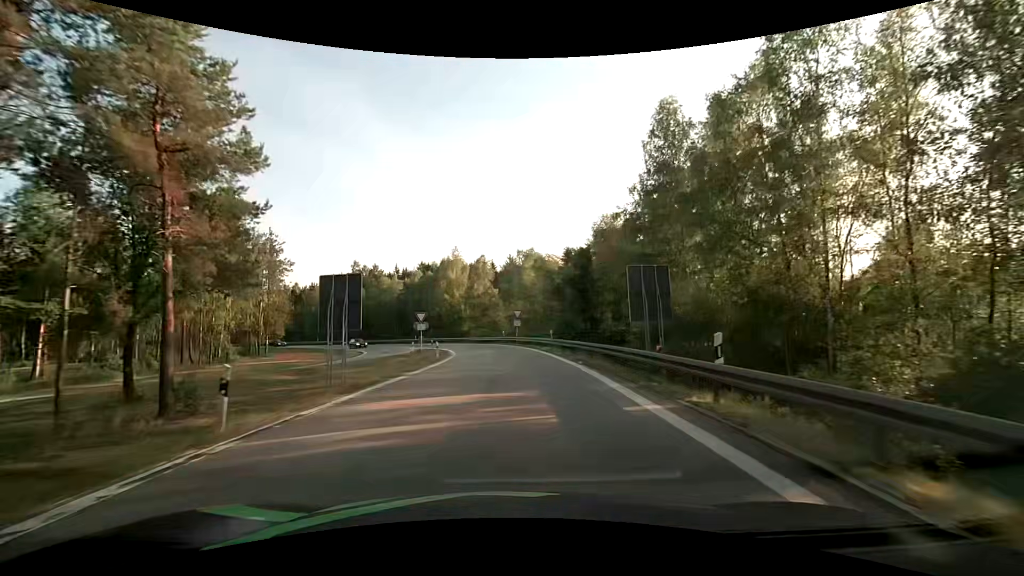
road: motorway_link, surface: asphalt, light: Day
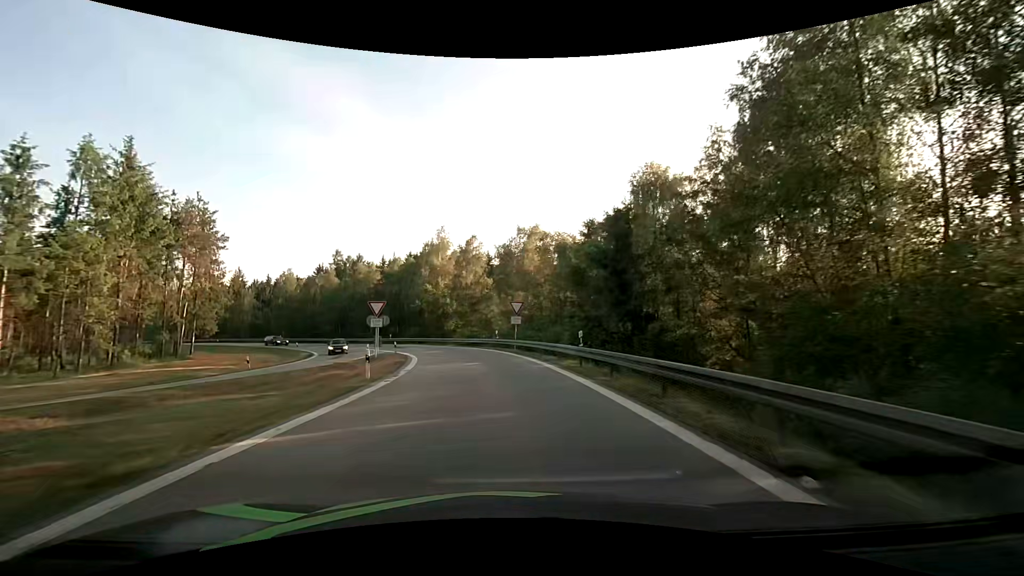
(+0.1, +14.9) m; +1°
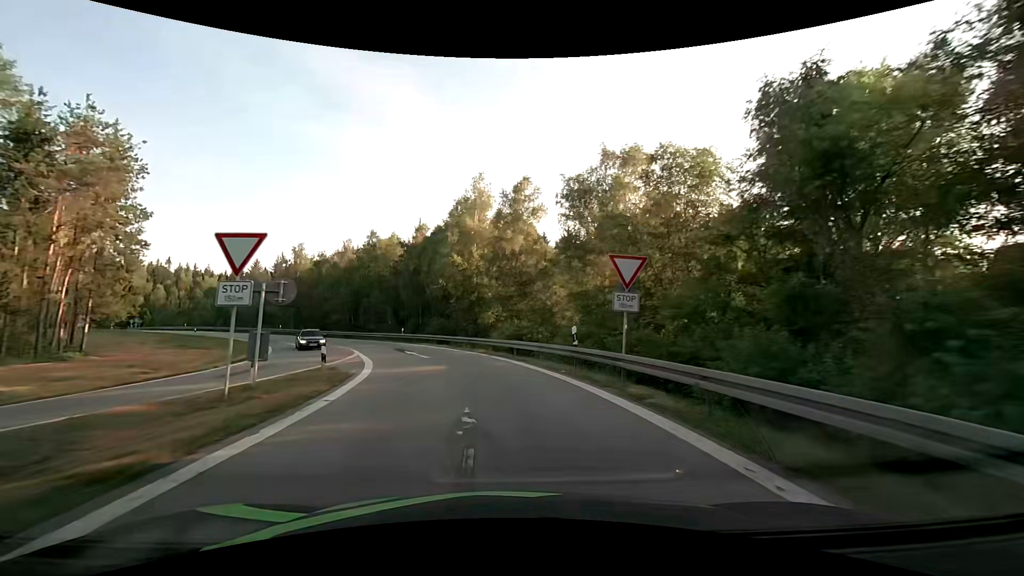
(-1.1, +22.1) m; -6°
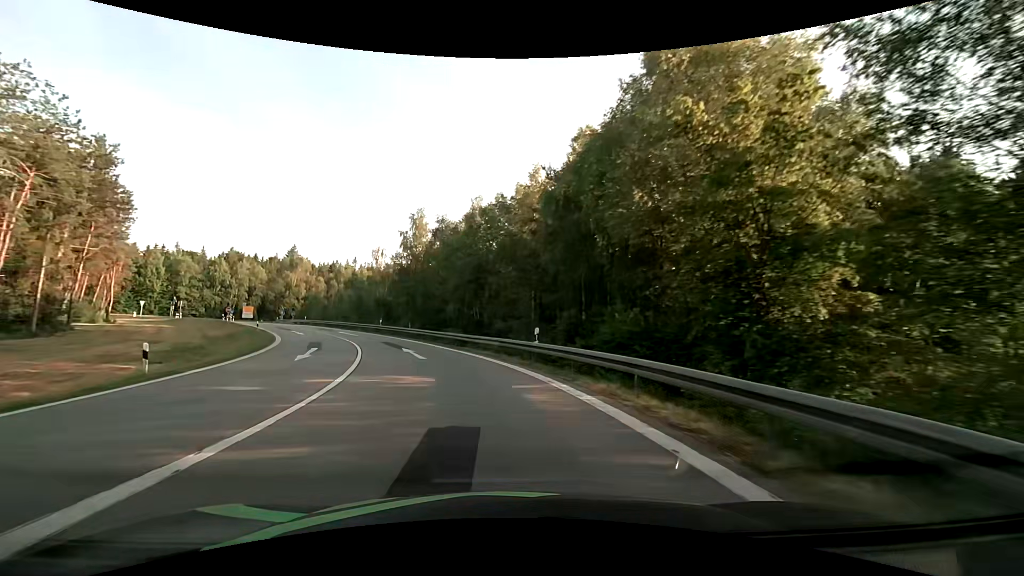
(-4.2, +28.7) m; -19°
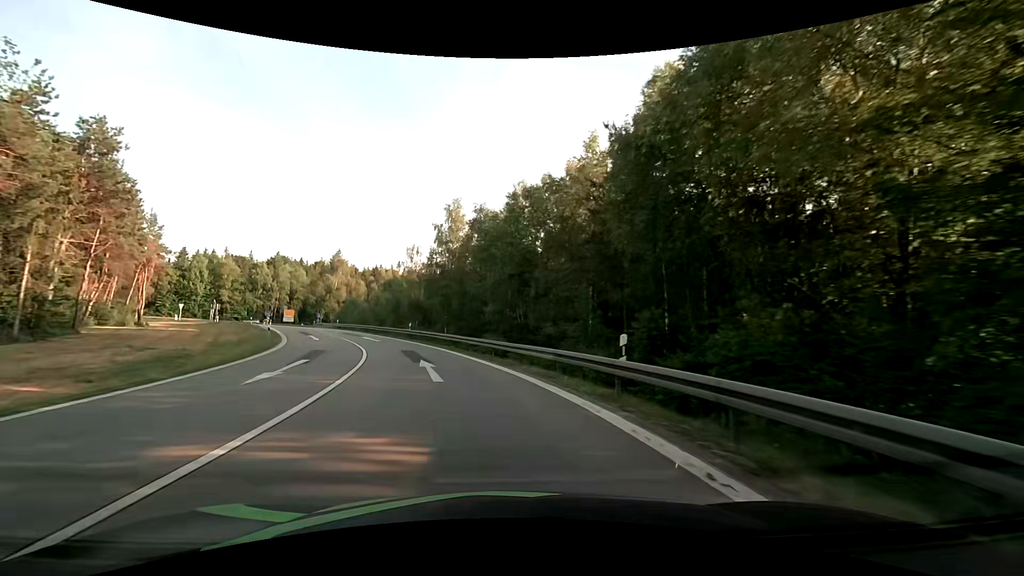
(-0.3, +7.2) m; -5°
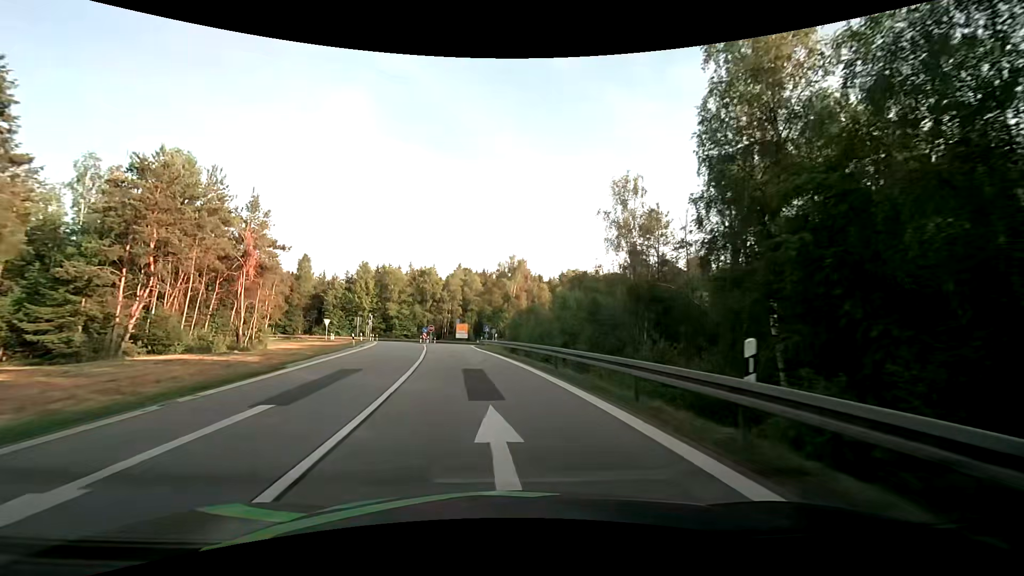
(-8.0, +33.6) m; -22°
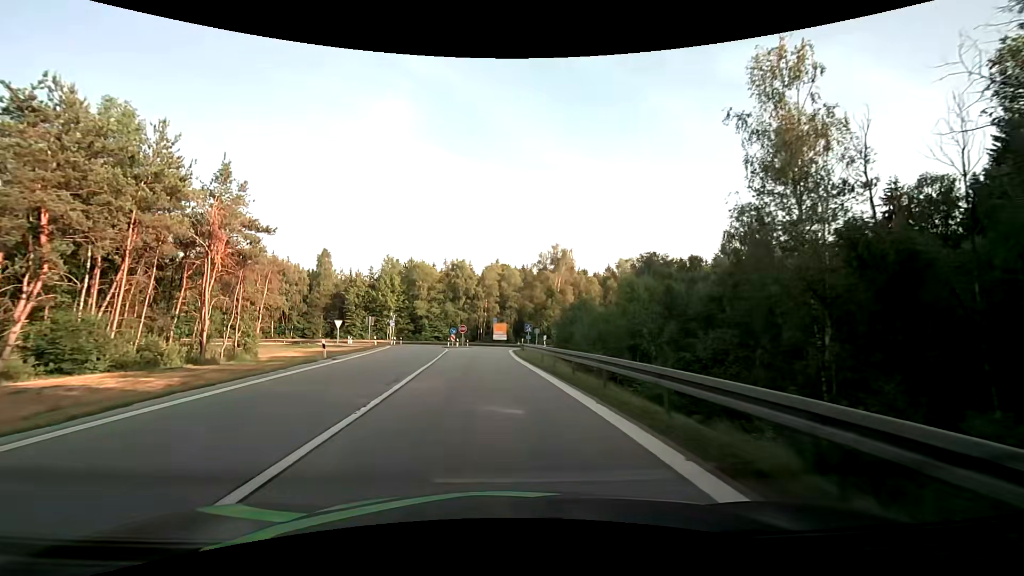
(-0.5, +13.9) m; -5°
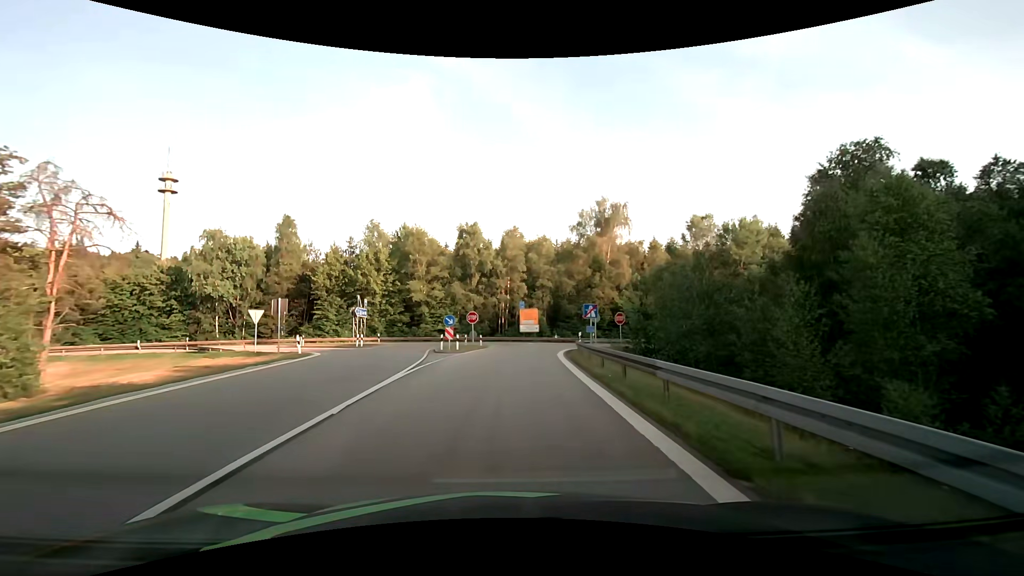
(-1.1, +26.8) m; -3°
(0, +10) (0, +20) (+1, +30) (+3, +40) (+7, +49) (+15, +54) (+25, +55) (+35, +55) (+45, +55) (+55, +55) m
